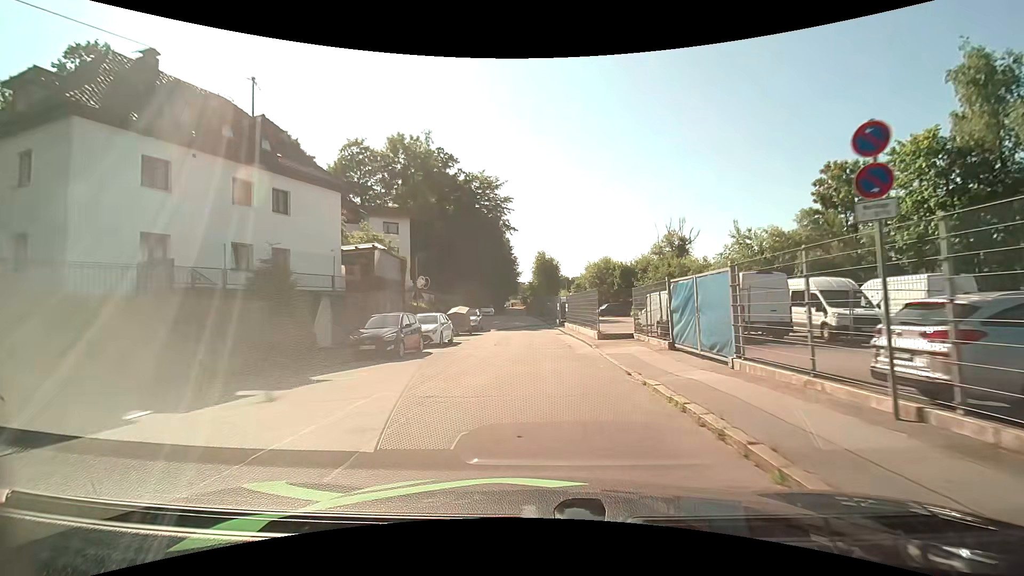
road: residential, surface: asphalt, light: Day
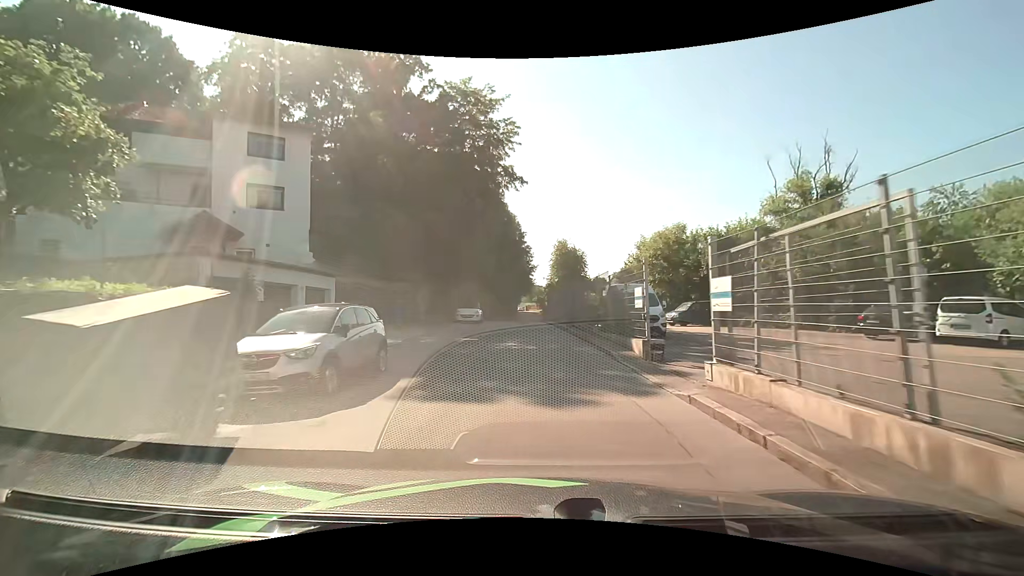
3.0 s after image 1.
(-0.4, +27.6) m; -2°
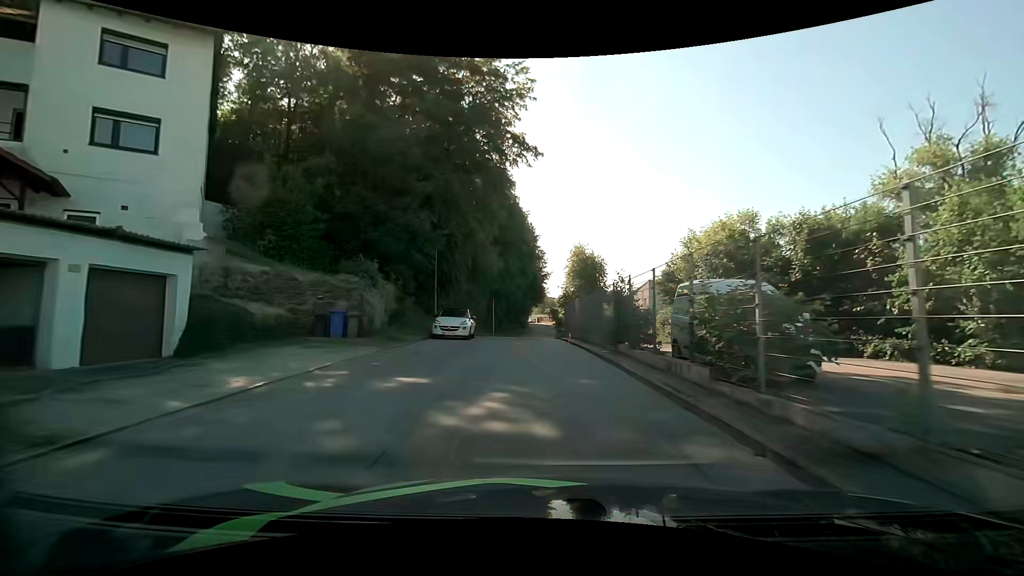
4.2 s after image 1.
(-0.1, +10.4) m; -1°
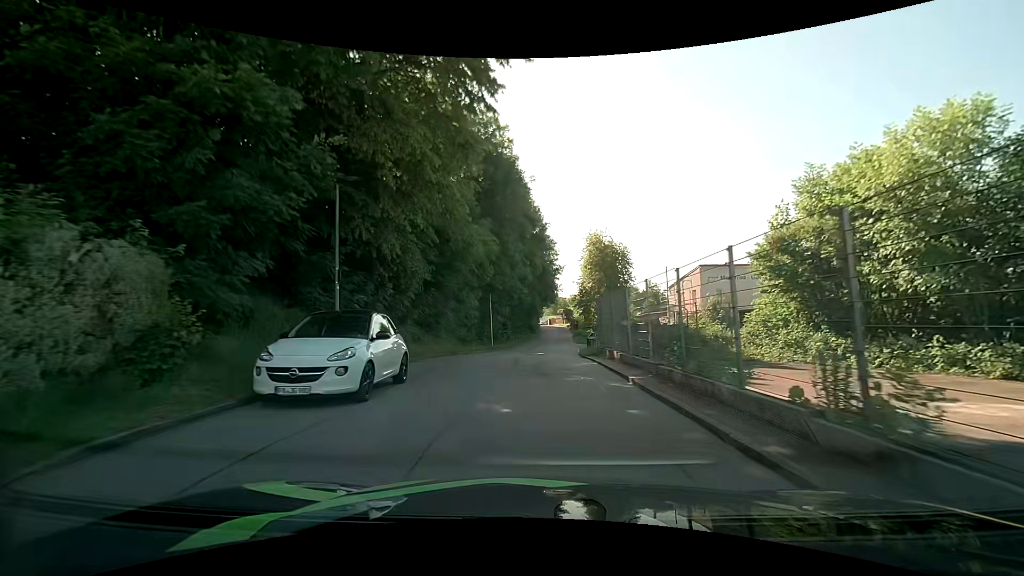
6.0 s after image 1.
(-0.1, +14.5) m; 0°
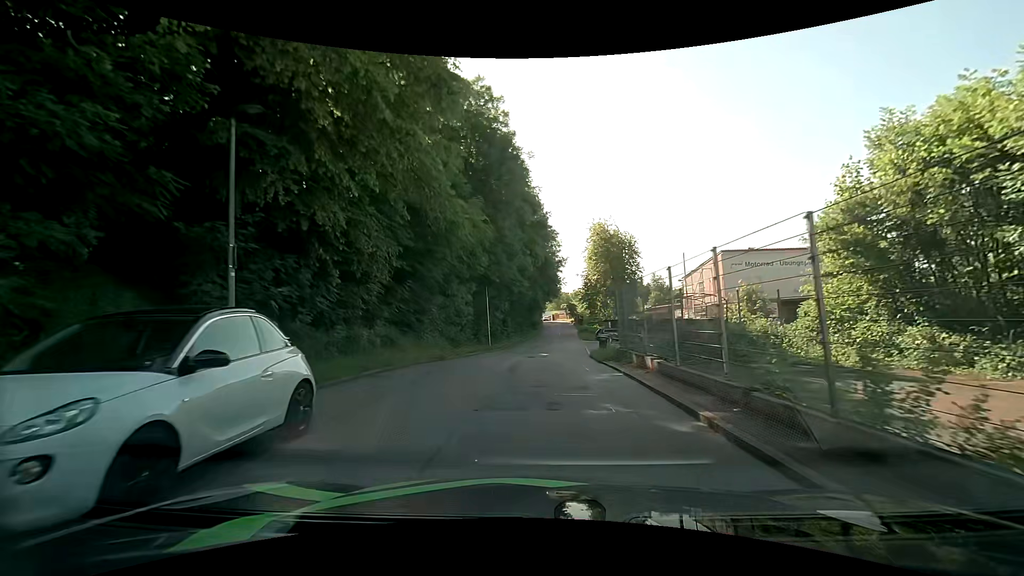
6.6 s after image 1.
(0.0, +4.5) m; -1°
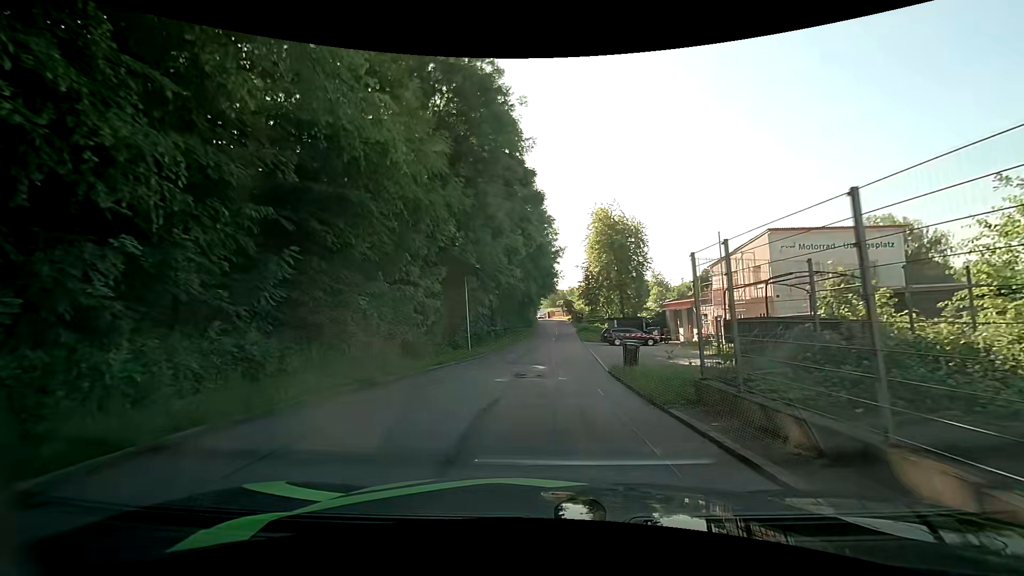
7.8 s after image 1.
(0.0, +8.5) m; +1°
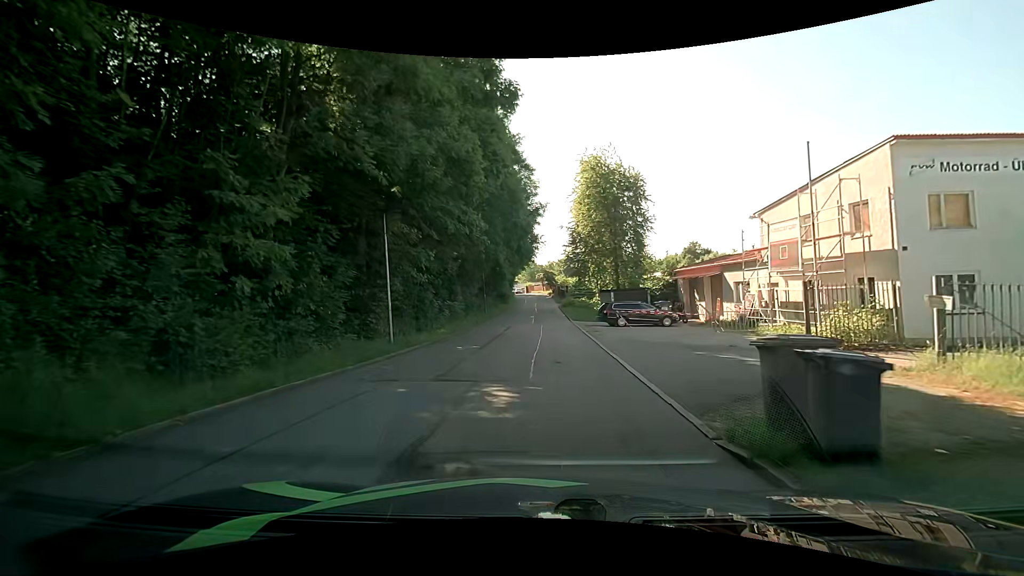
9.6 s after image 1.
(+0.1, +12.0) m; +3°
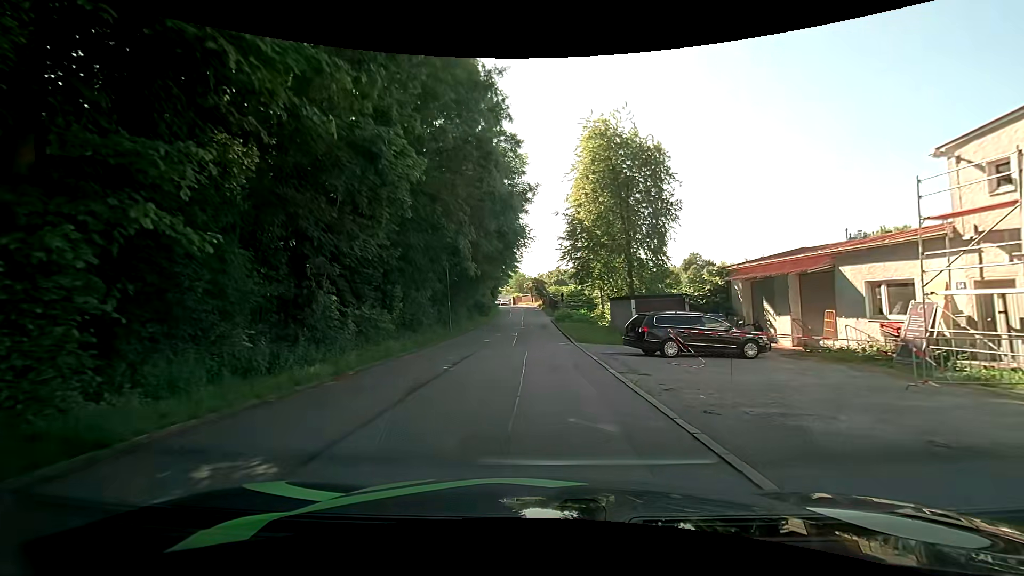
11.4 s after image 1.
(0.0, +13.1) m; 0°
